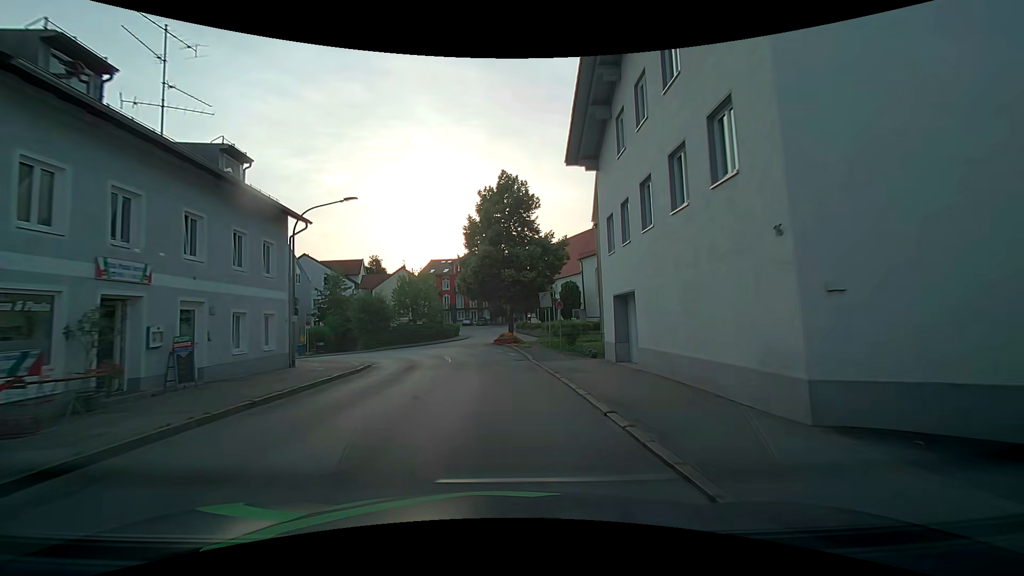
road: unclassified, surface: asphalt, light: Day
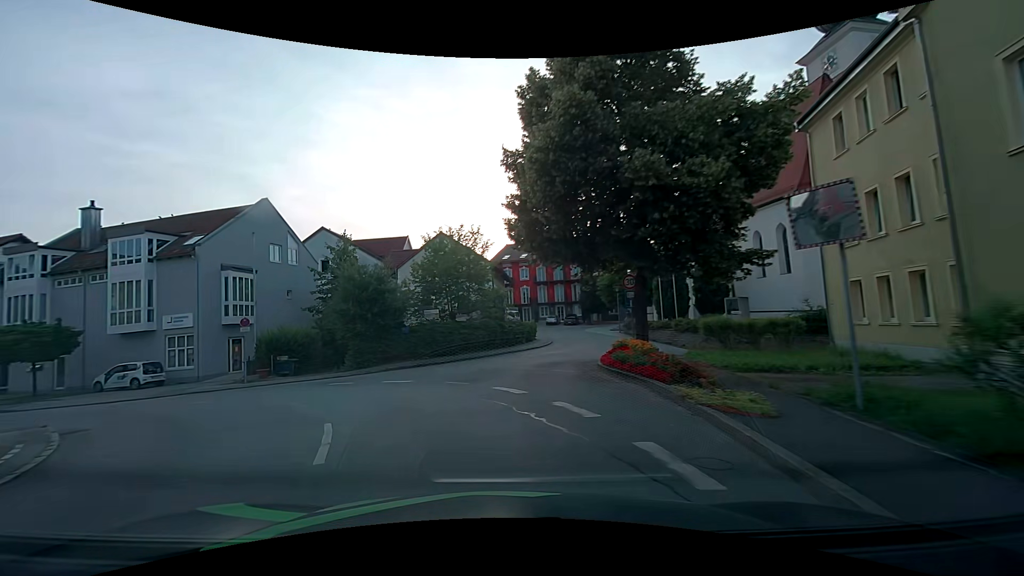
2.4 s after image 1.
(-0.7, +22.4) m; -8°
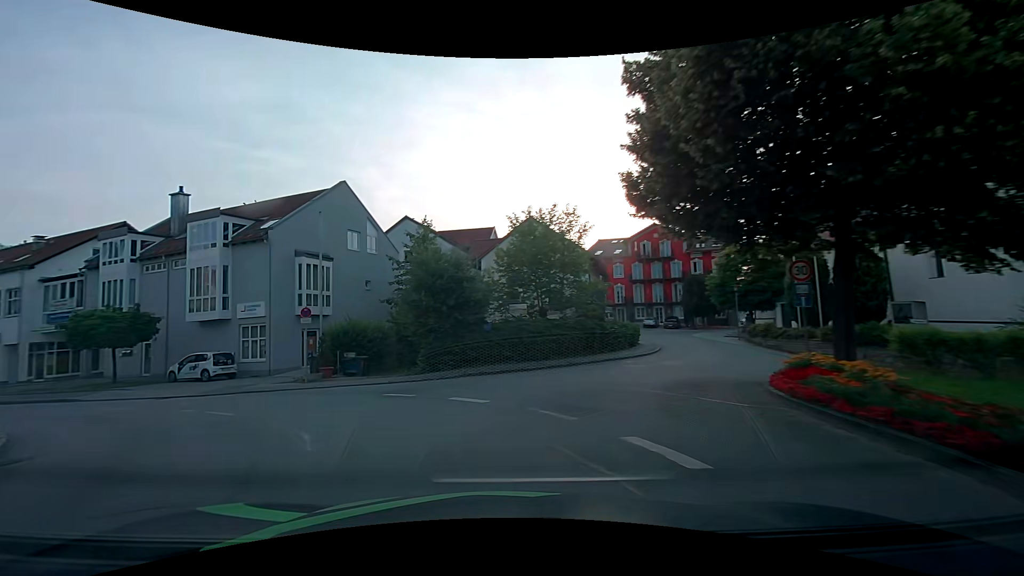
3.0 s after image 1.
(-0.5, +4.9) m; -11°
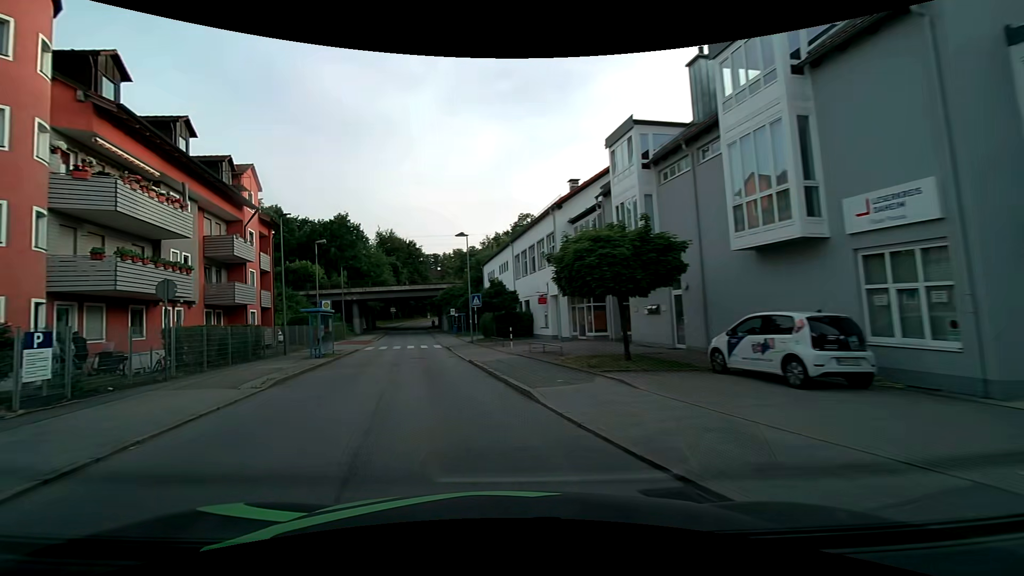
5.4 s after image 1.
(-8.9, +16.8) m; -56°
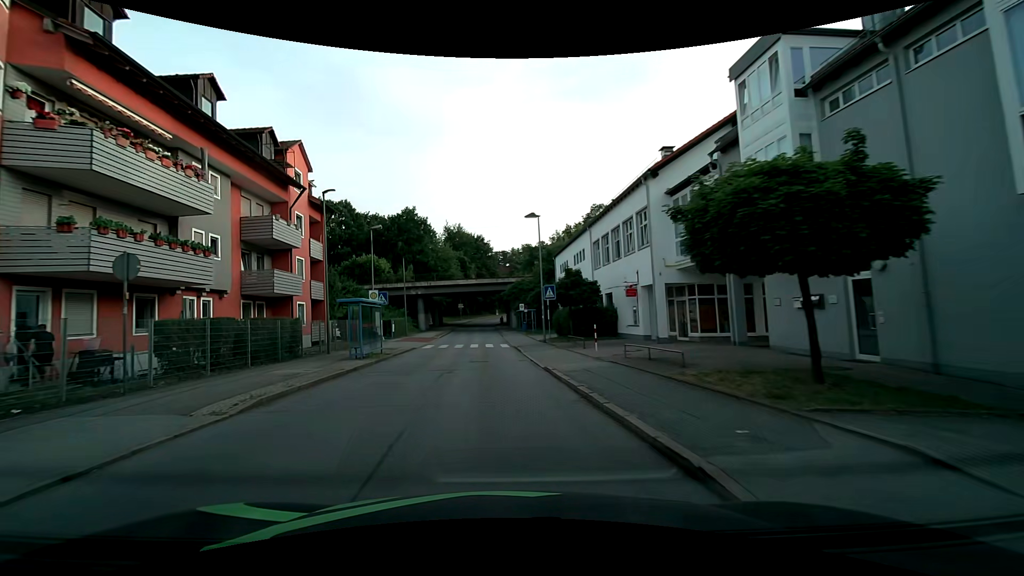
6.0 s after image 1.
(-0.5, +5.6) m; -9°
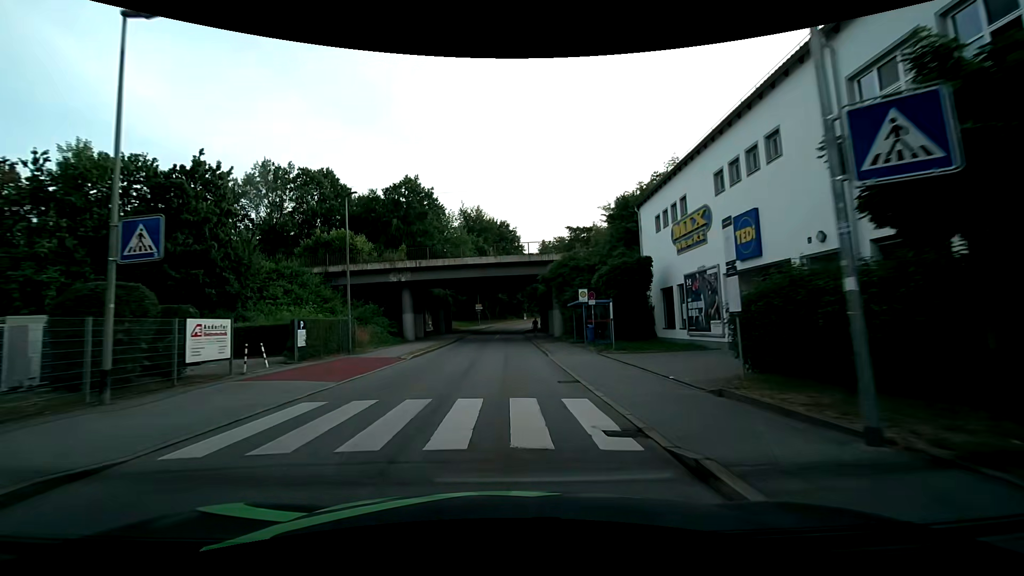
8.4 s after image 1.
(-1.1, +26.0) m; -3°
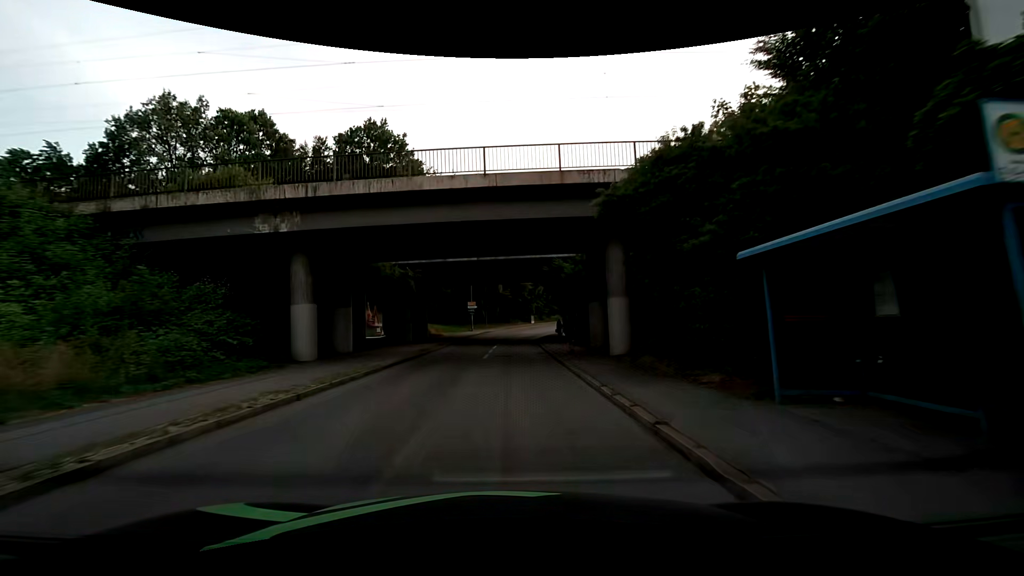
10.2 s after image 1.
(-0.1, +22.1) m; 0°
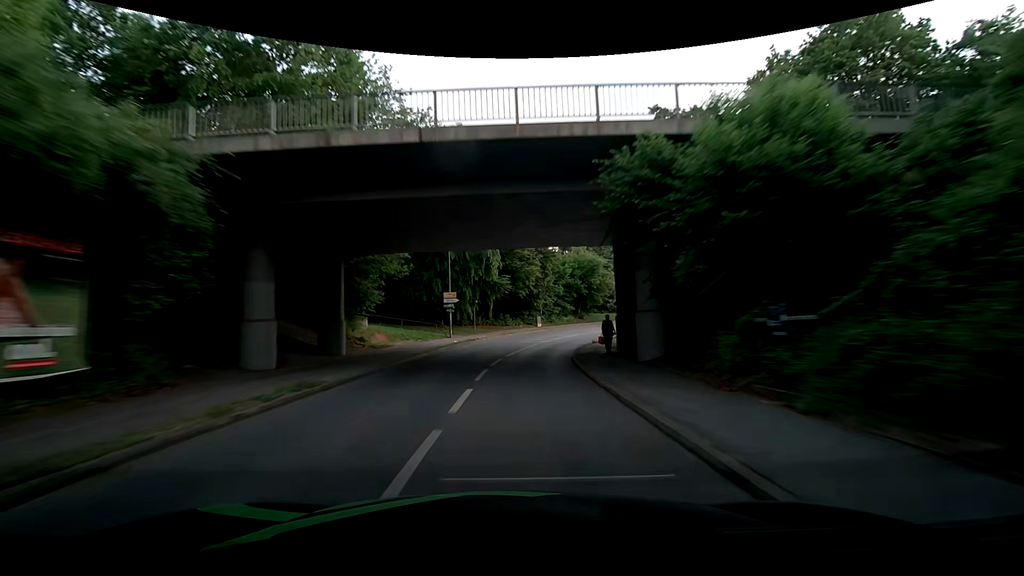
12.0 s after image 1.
(-0.2, +22.3) m; -2°
(0, +10) (+1, +20) (+3, +30) (+6, +39) (+10, +48) (+15, +57) (+21, +65) (+27, +73) (+34, +80) (+41, +88) m
